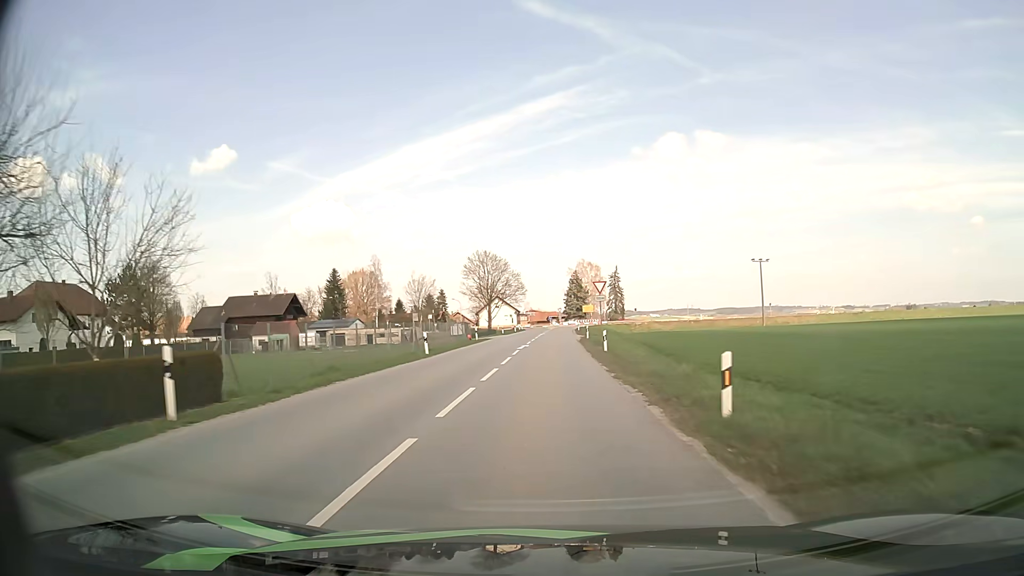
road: secondary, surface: asphalt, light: Day
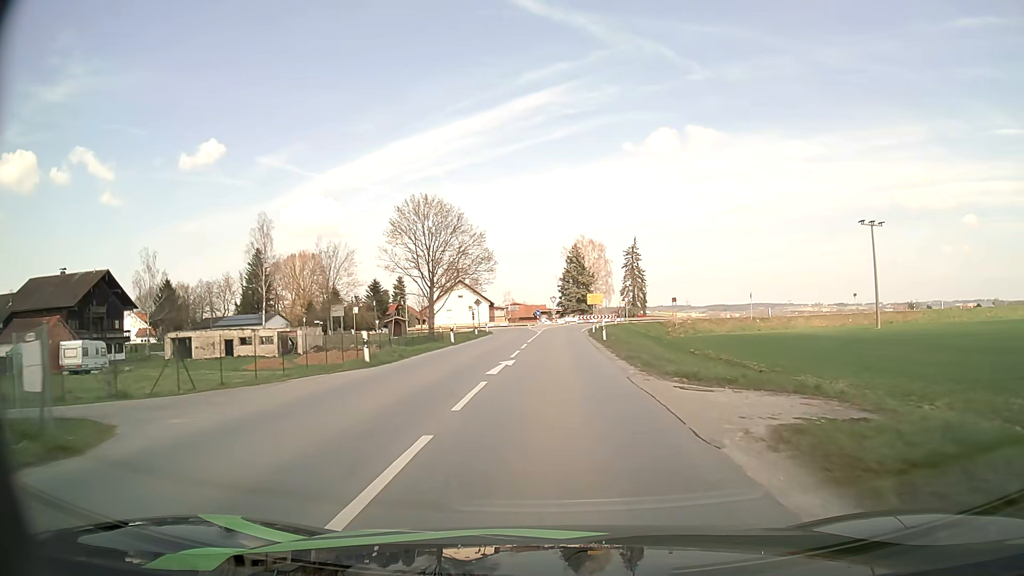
(+0.2, +47.8) m; +1°
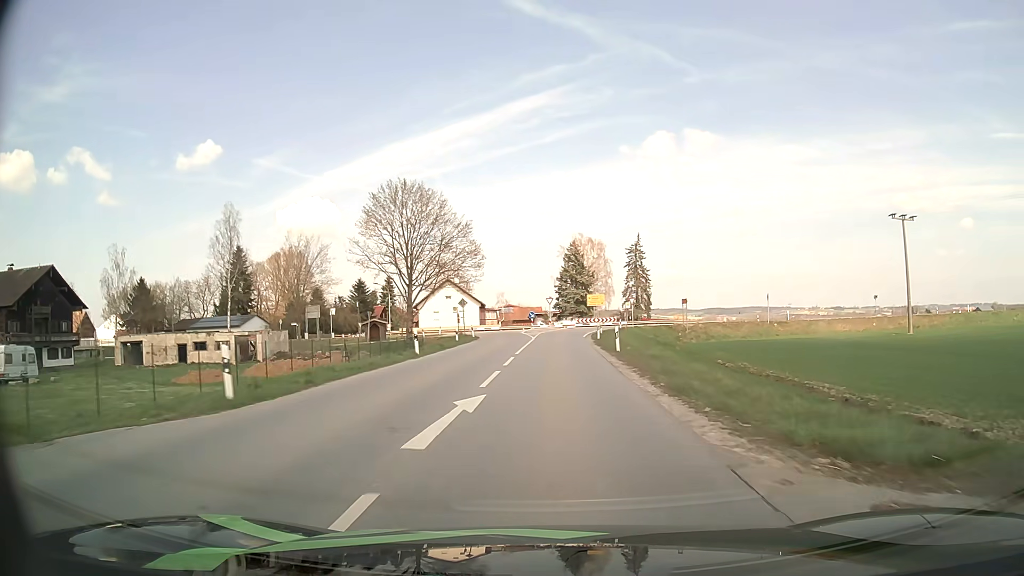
(0.0, +8.3) m; 0°
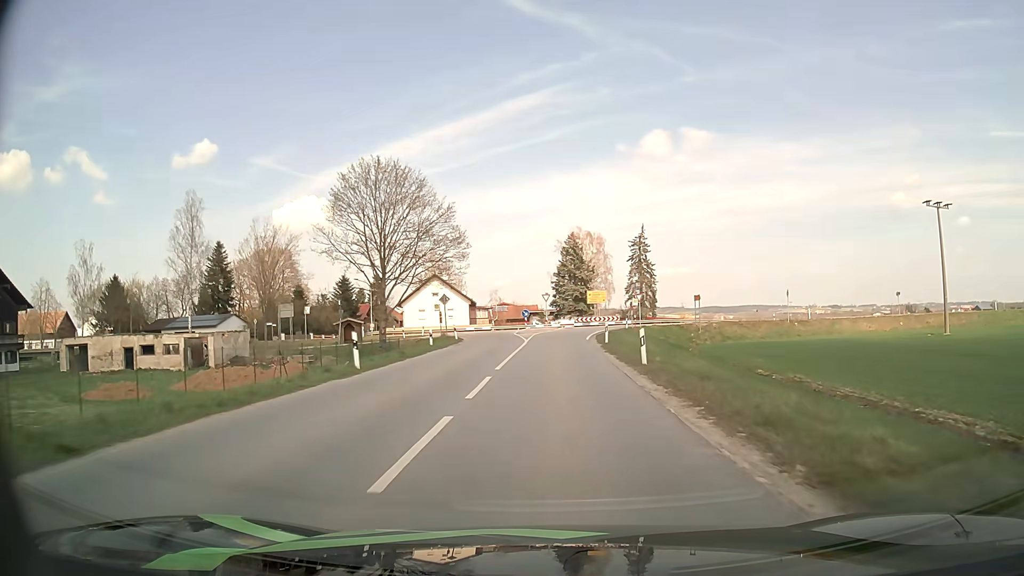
(0.0, +7.8) m; 0°
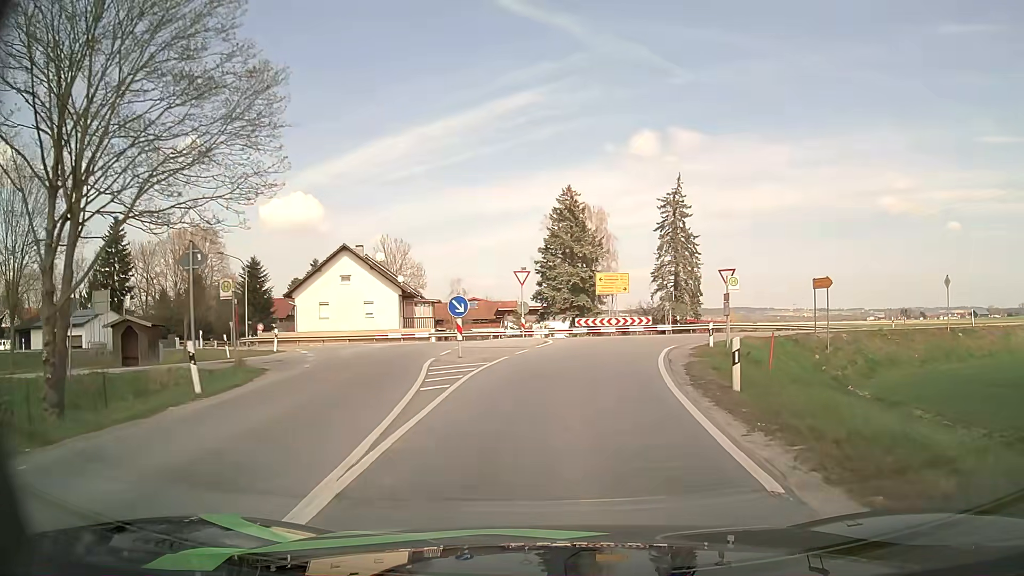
(+0.2, +32.6) m; +1°
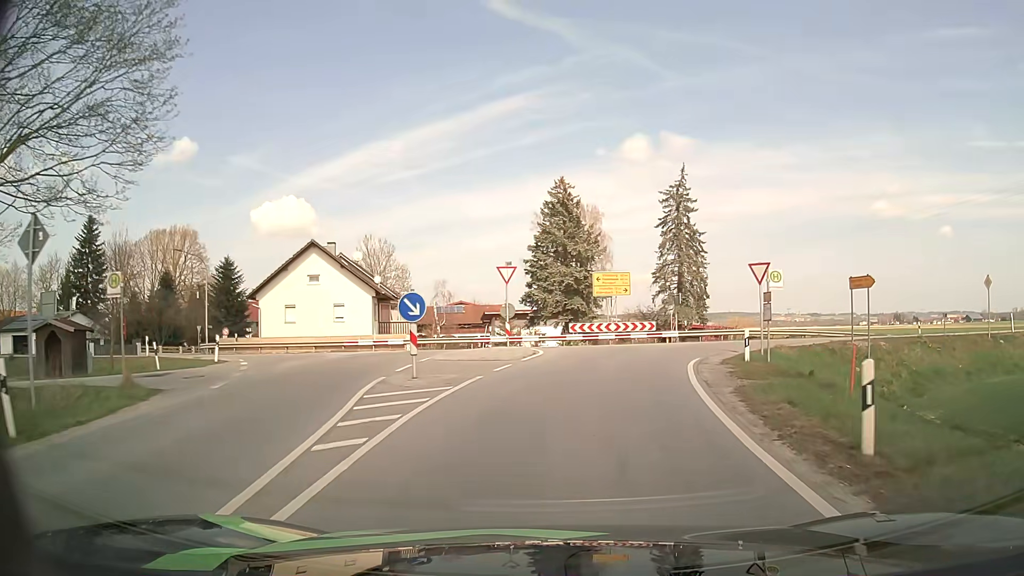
(0.0, +5.3) m; +1°
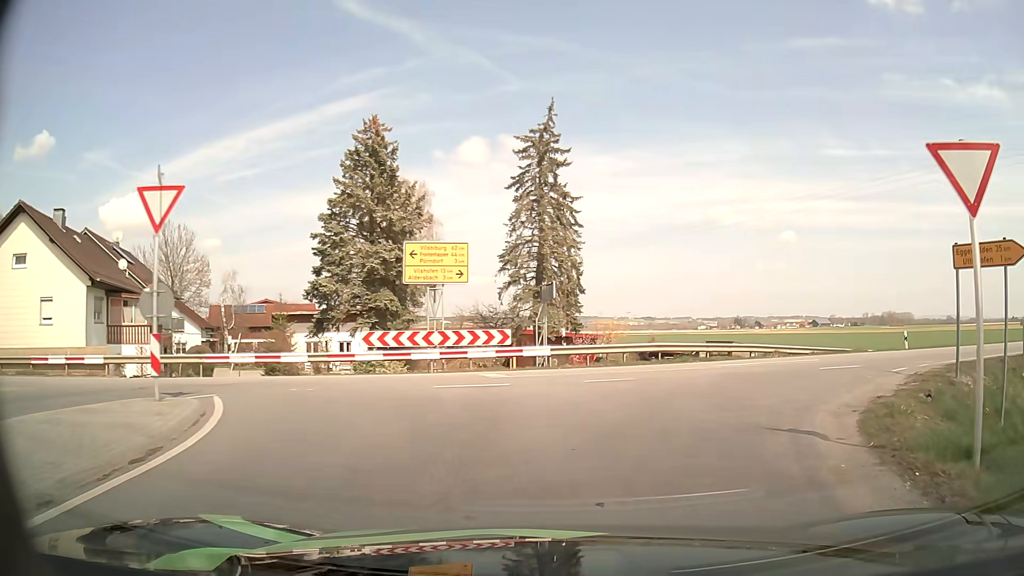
(+1.3, +16.6) m; +14°
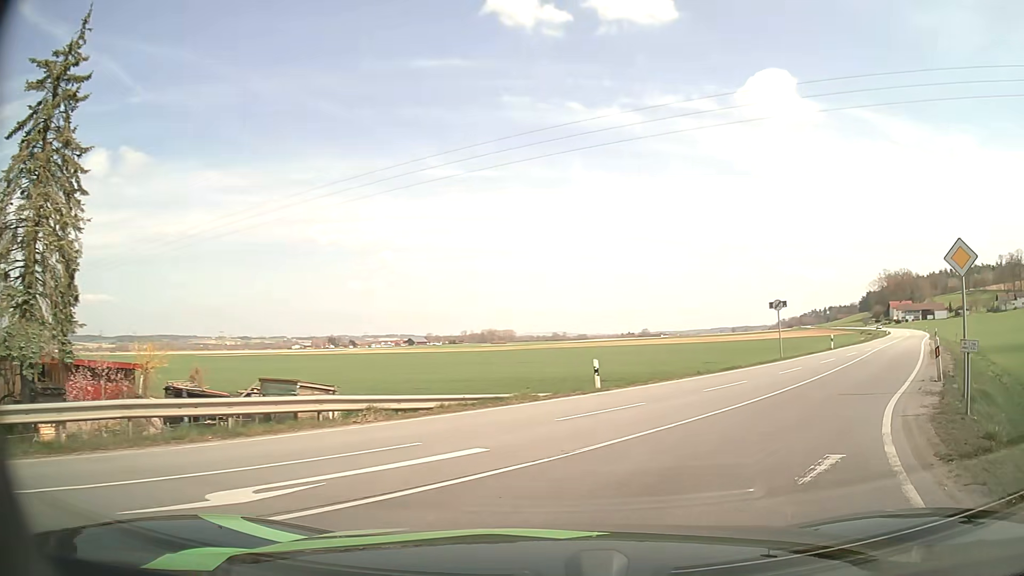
(+3.5, +12.9) m; +33°
(+3, +10) (+8, +18) (+14, +26) (+20, +34) (+26, +42) (+31, +50) (+37, +59) (+43, +67) (+48, +75) (+54, +83) m
